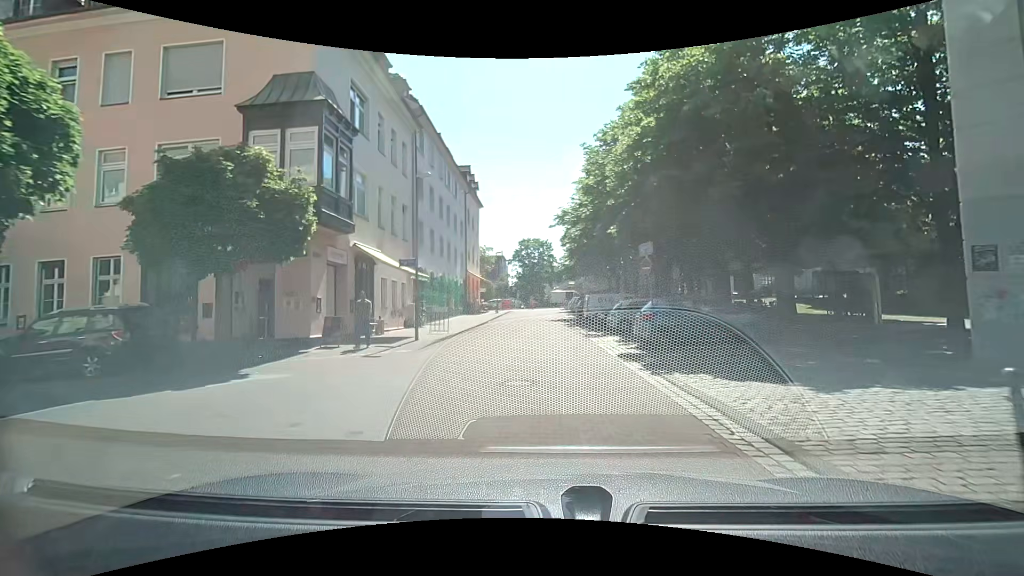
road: residential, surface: paving_stones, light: Day
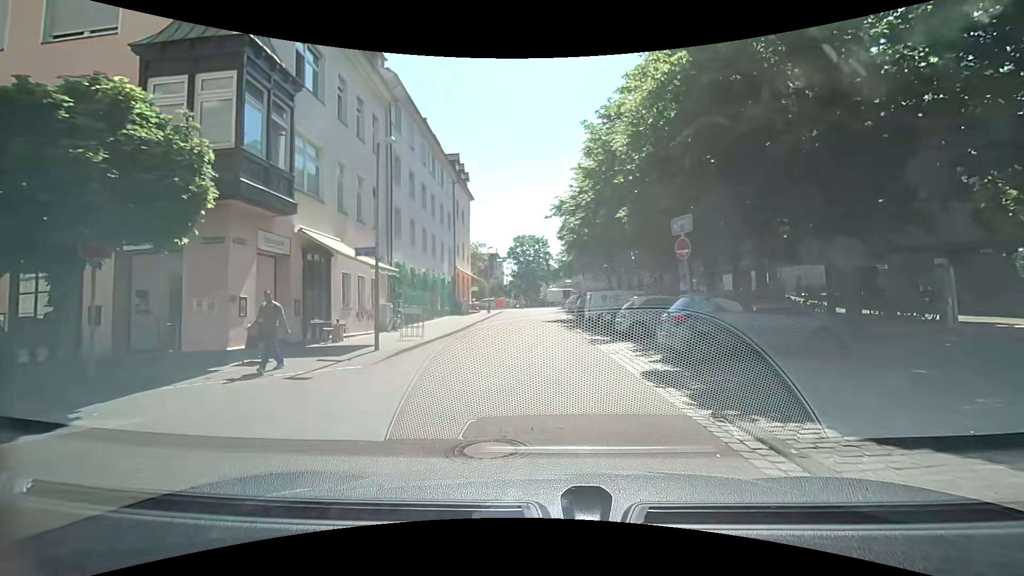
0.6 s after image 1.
(0.0, +3.9) m; +1°
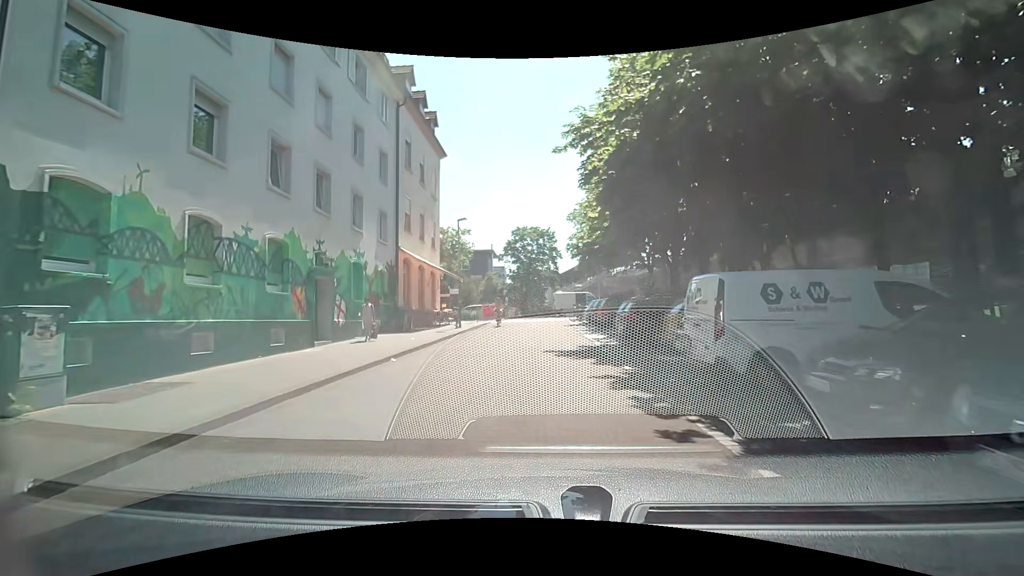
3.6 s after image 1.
(-0.3, +18.2) m; -2°
